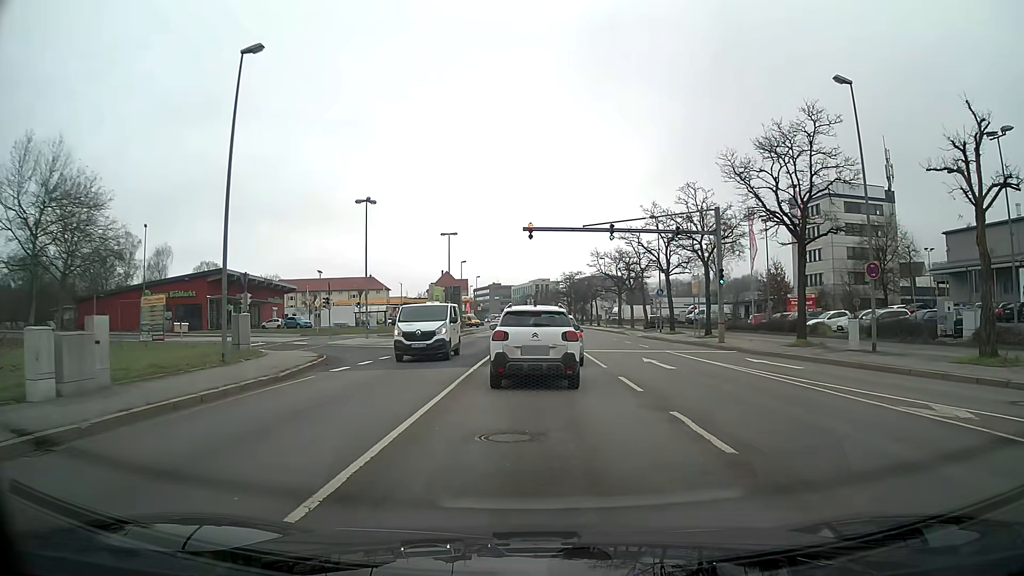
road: primary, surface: asphalt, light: Day
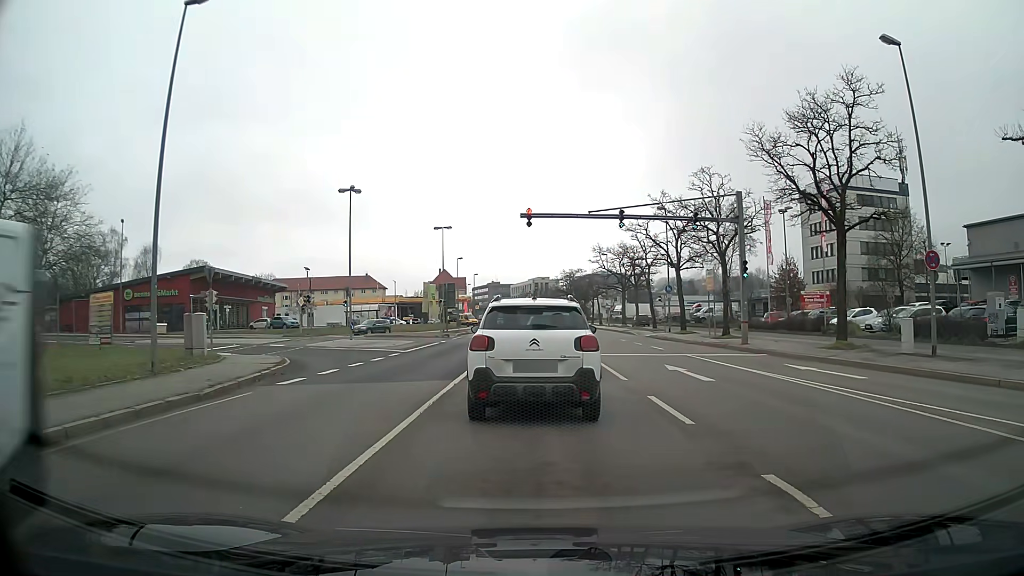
(0.0, +4.0) m; 0°
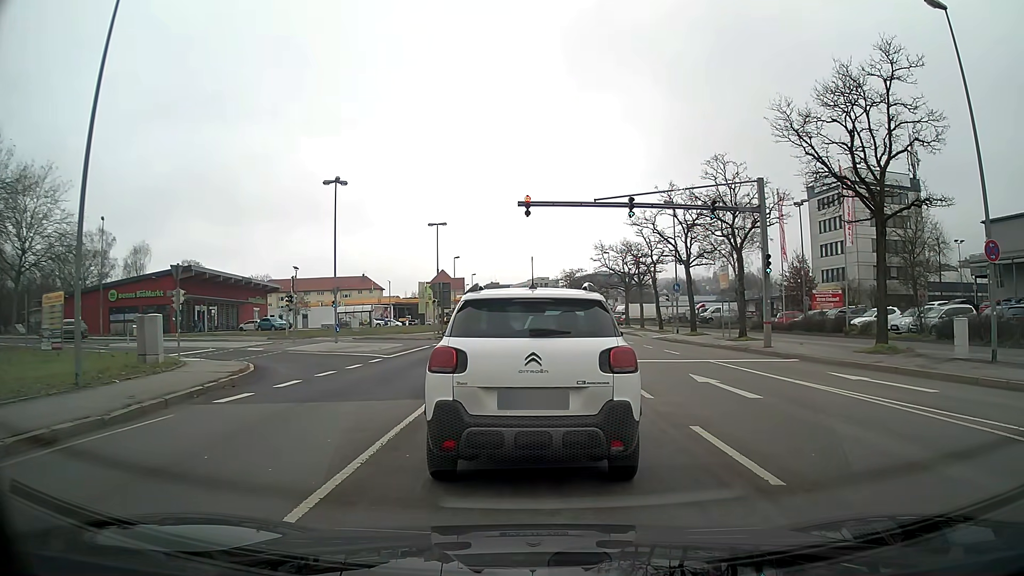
(0.0, +3.0) m; 0°
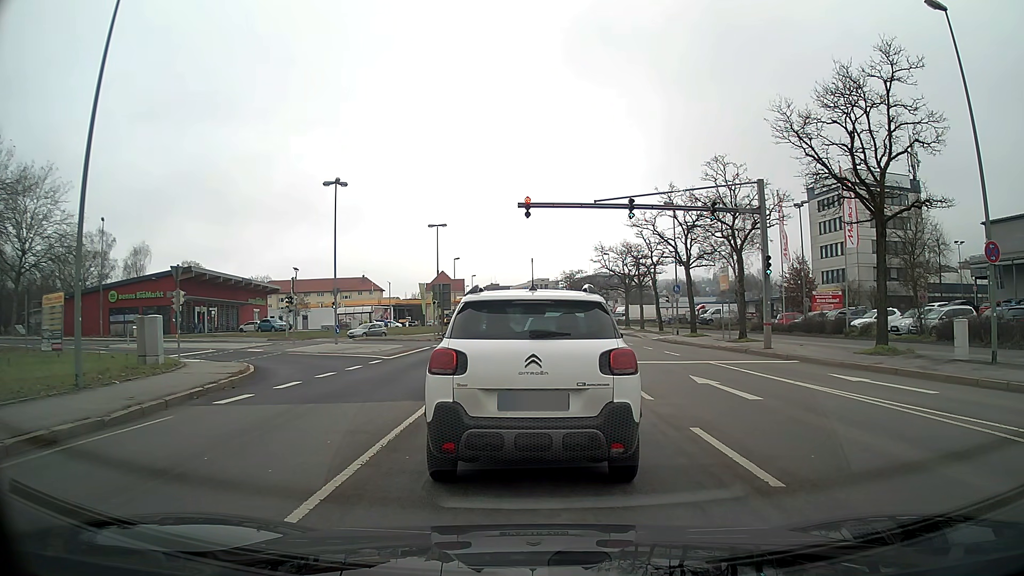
(0.0, +0.1) m; 0°
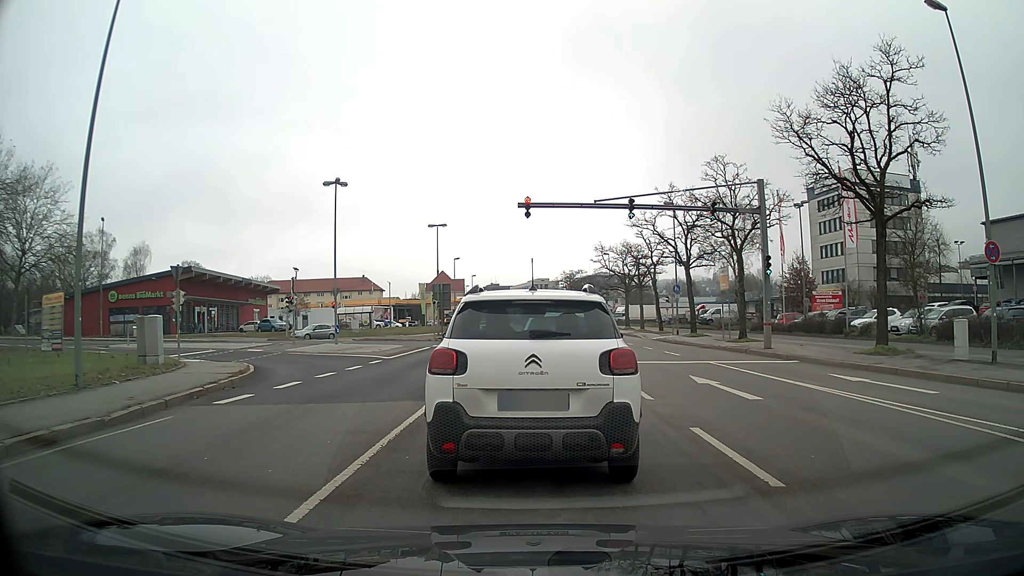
(0.0, 0.0) m; 0°
